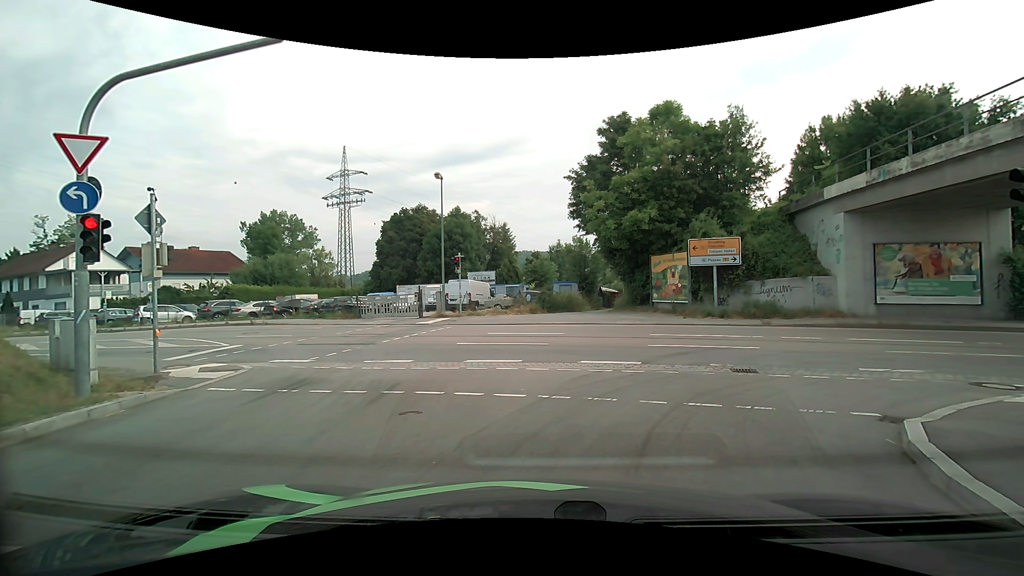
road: primary_link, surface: asphalt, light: Day
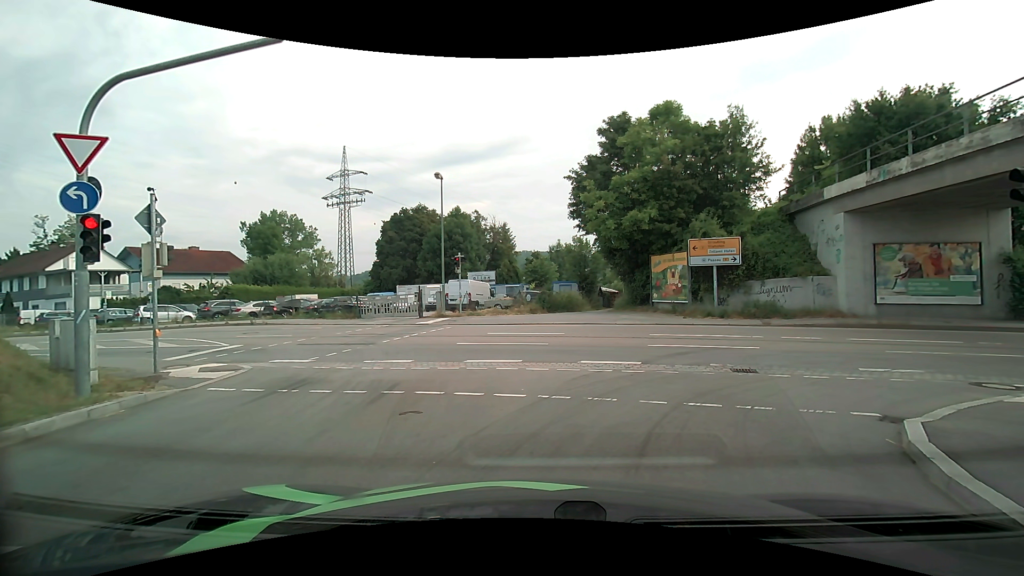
(0.0, 0.0) m; 0°
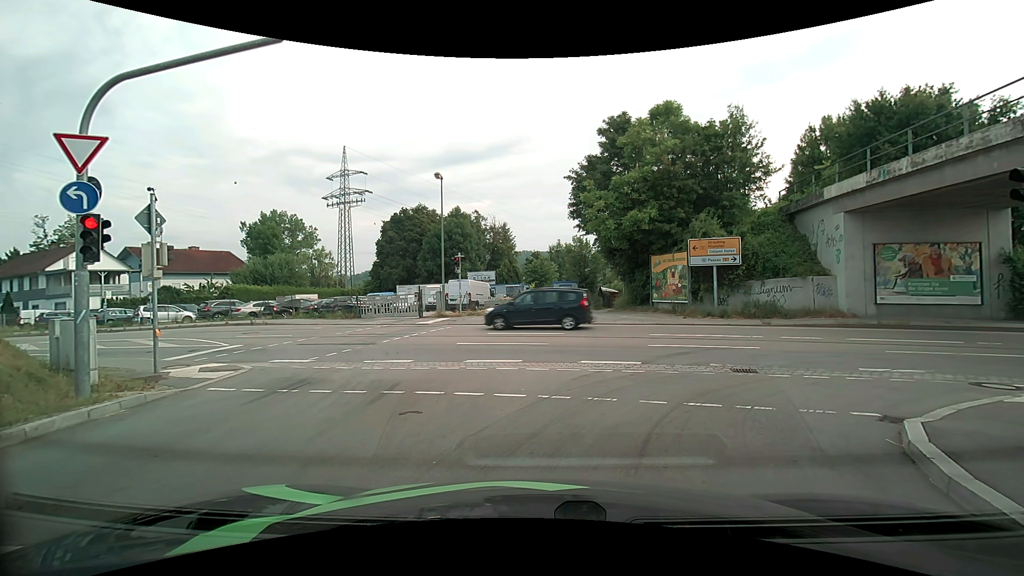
(0.0, 0.0) m; 0°
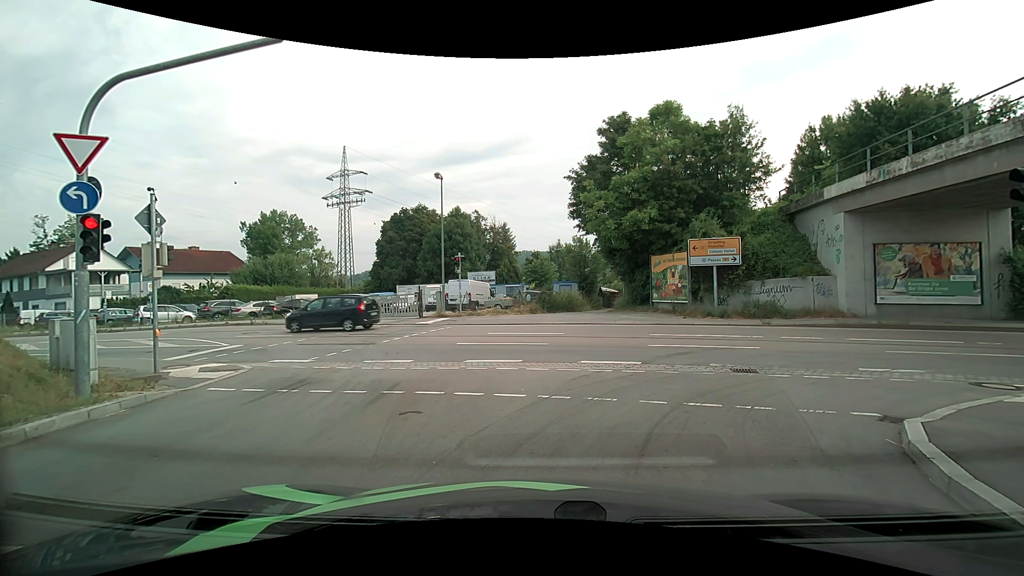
(0.0, 0.0) m; 0°
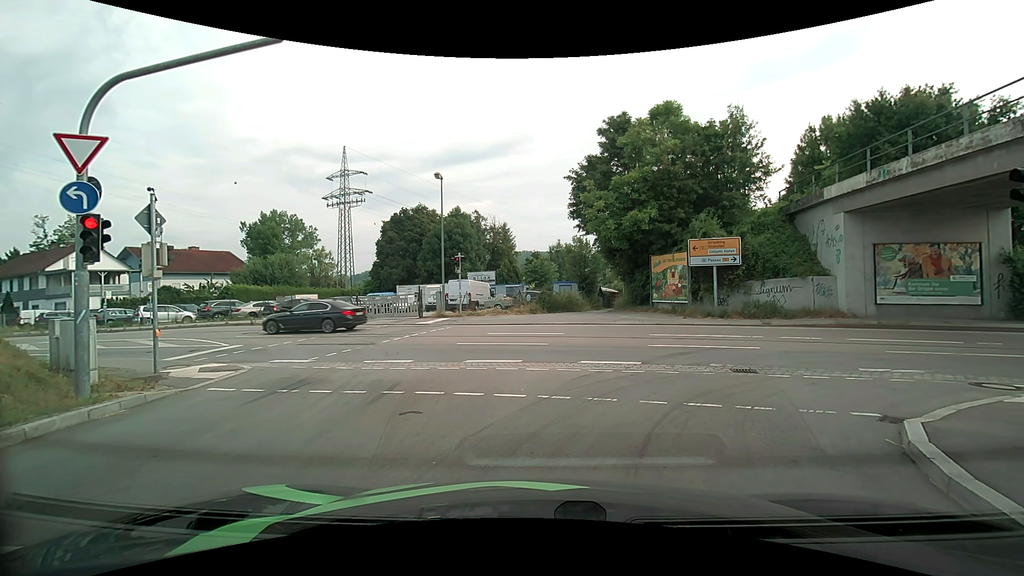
(0.0, 0.0) m; 0°
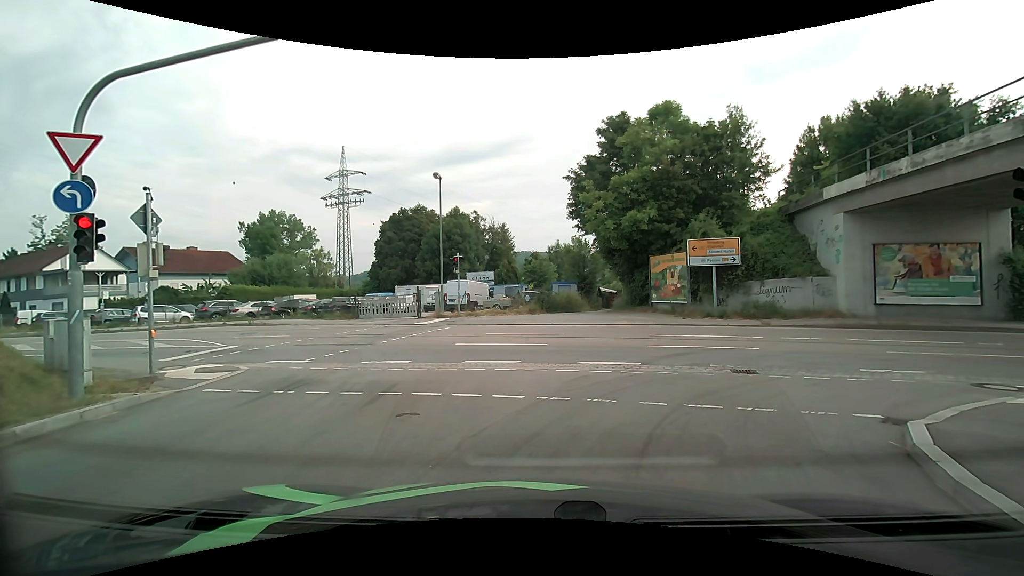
(0.0, +0.1) m; 0°
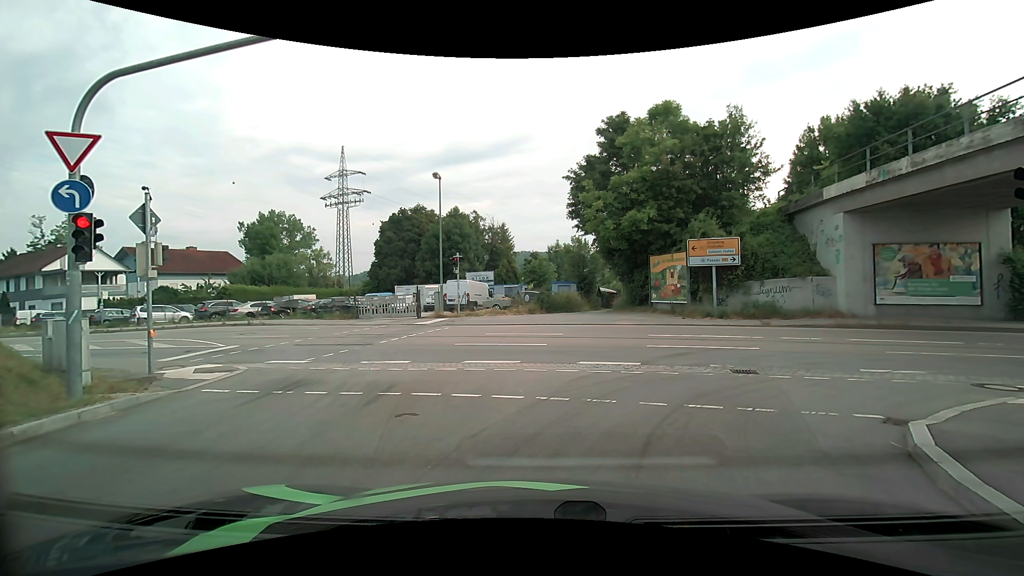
(0.0, 0.0) m; 0°
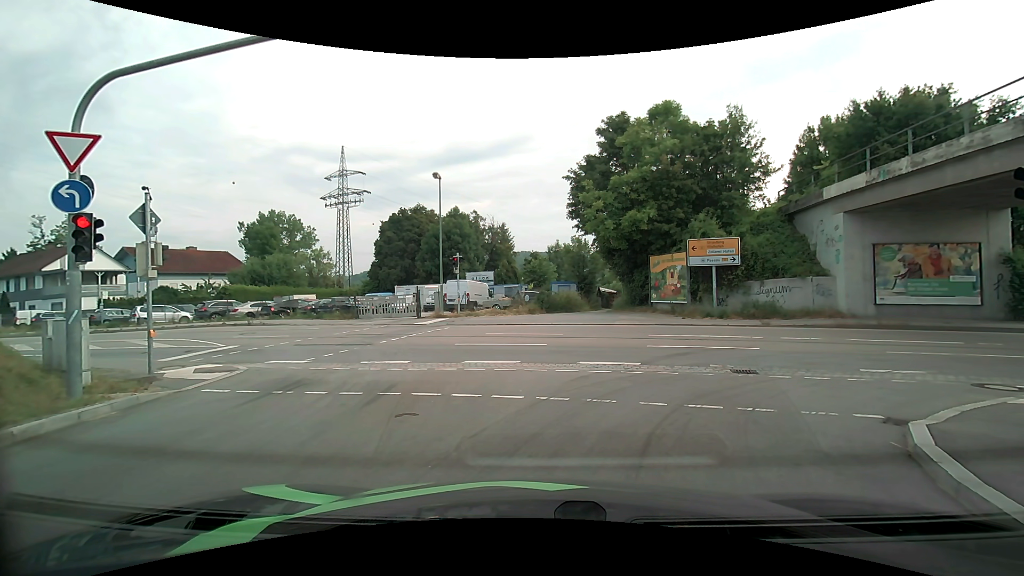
(0.0, 0.0) m; 0°
